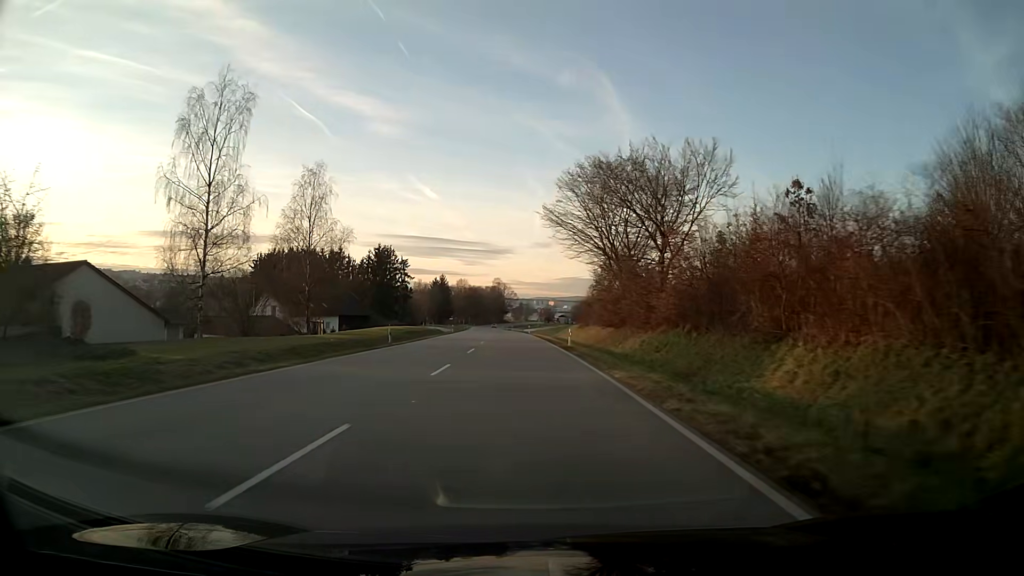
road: primary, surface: asphalt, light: Day
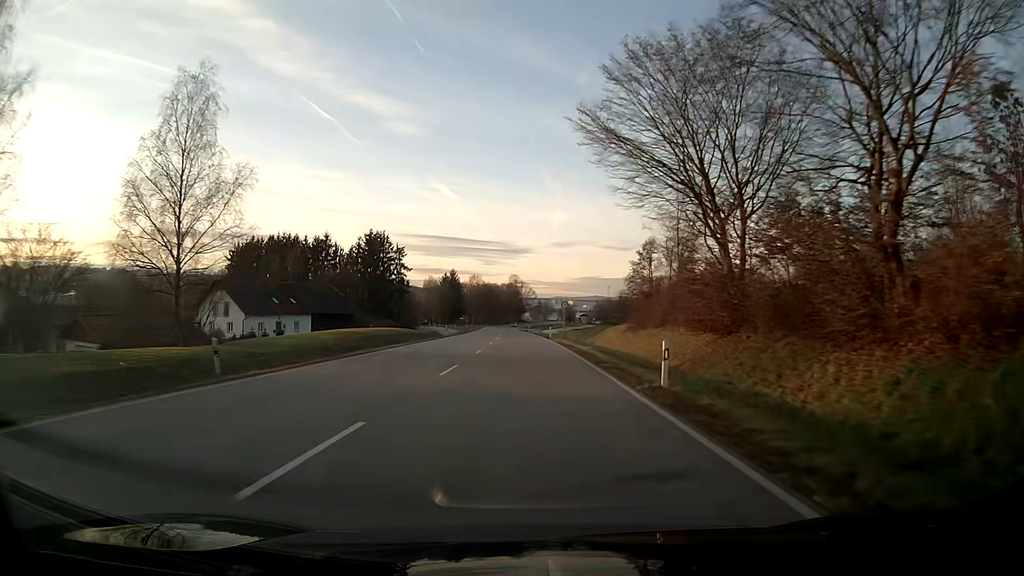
(-0.3, +23.6) m; -2°
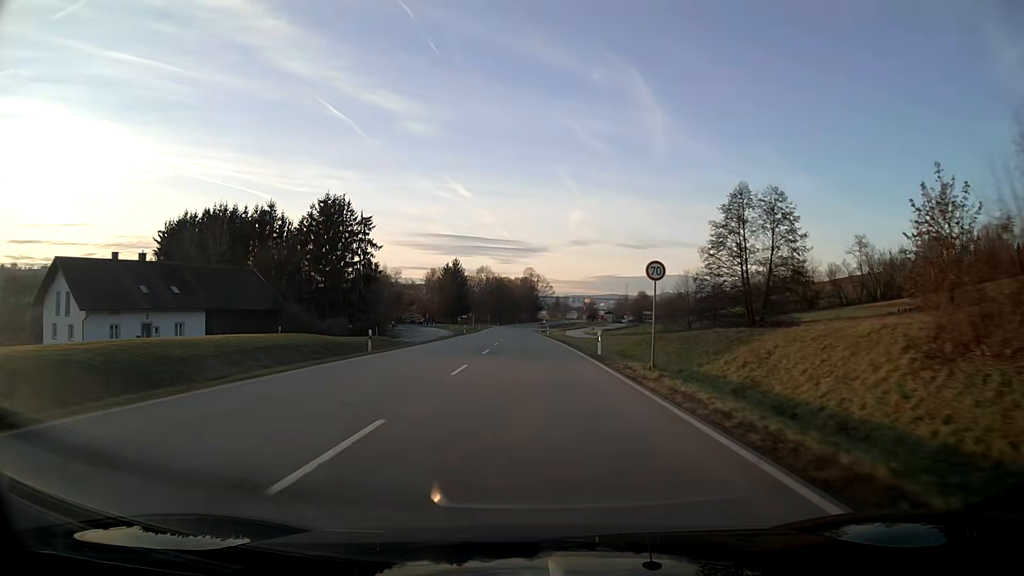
(-0.4, +35.7) m; -1°
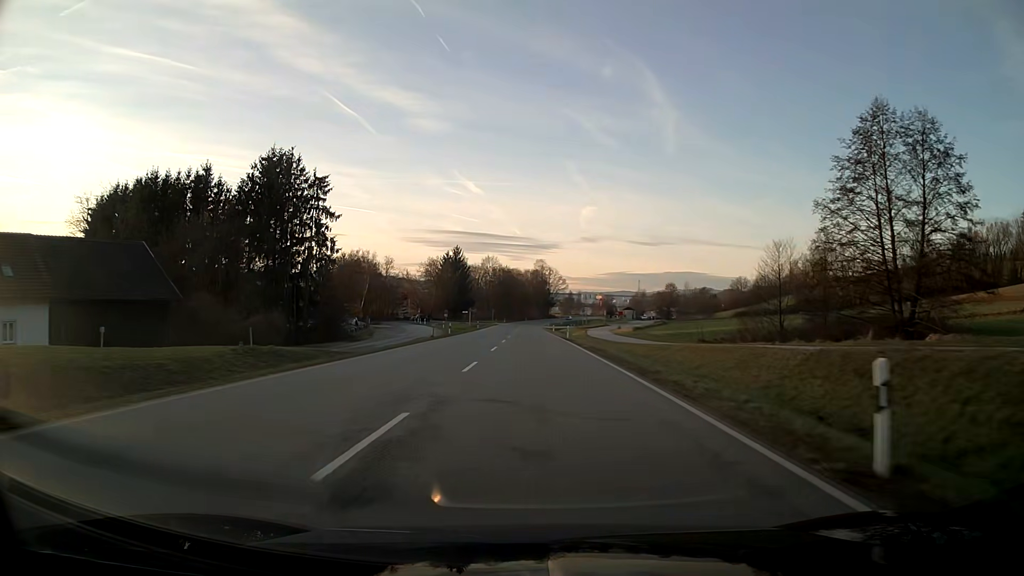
(-0.2, +23.4) m; -1°
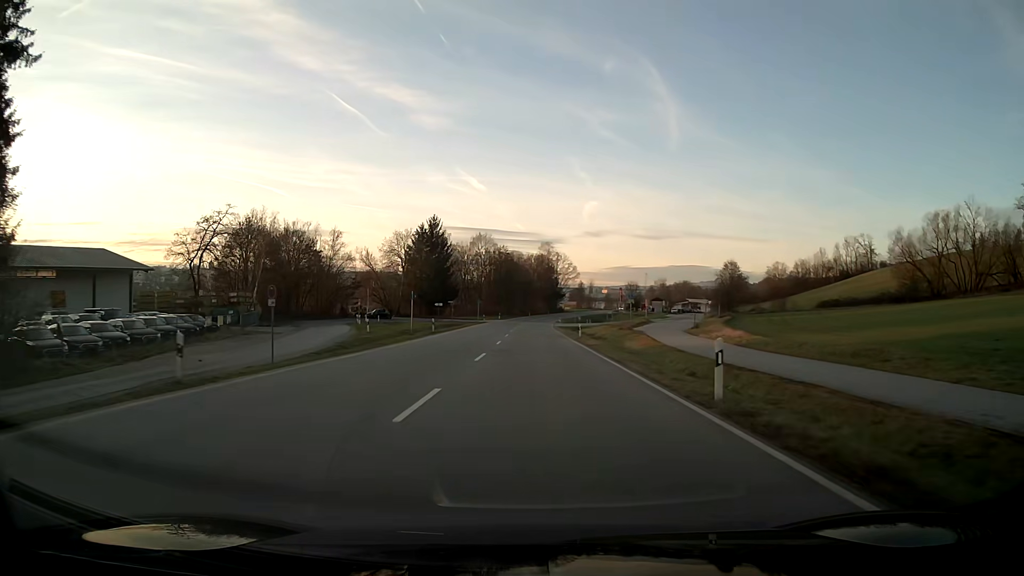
(-0.1, +44.7) m; 0°
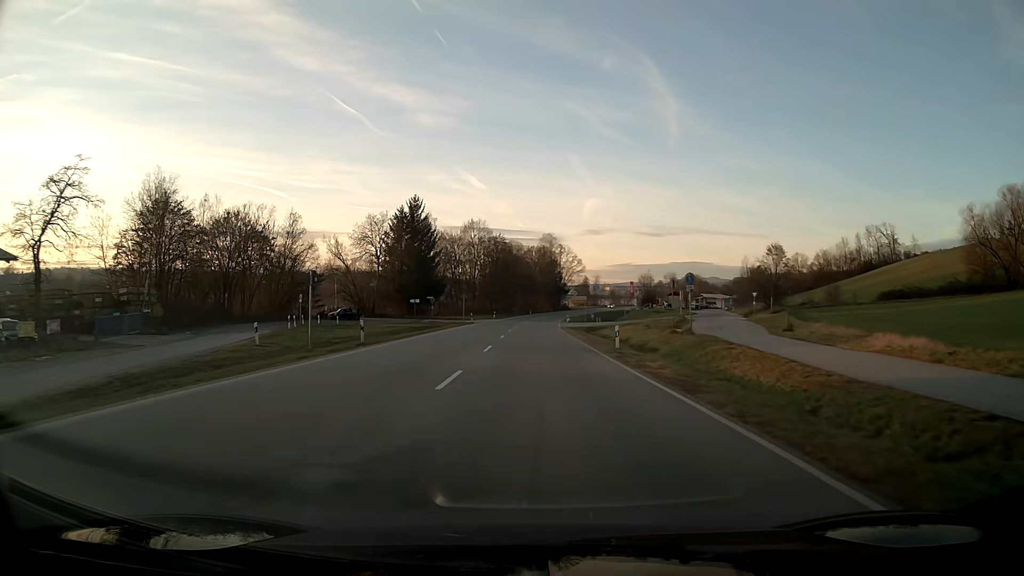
(0.0, +20.2) m; 0°
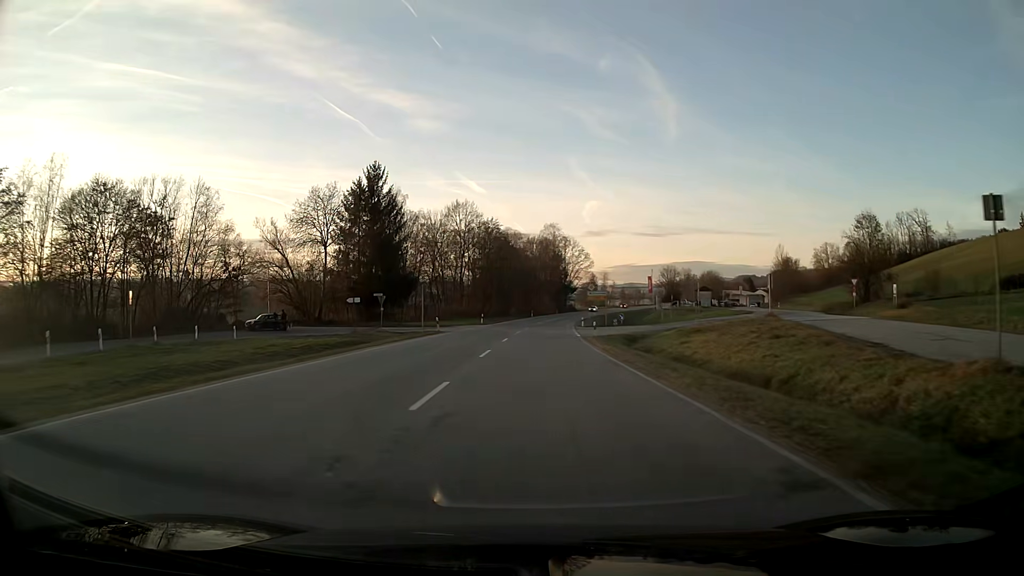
(0.0, +26.2) m; 0°
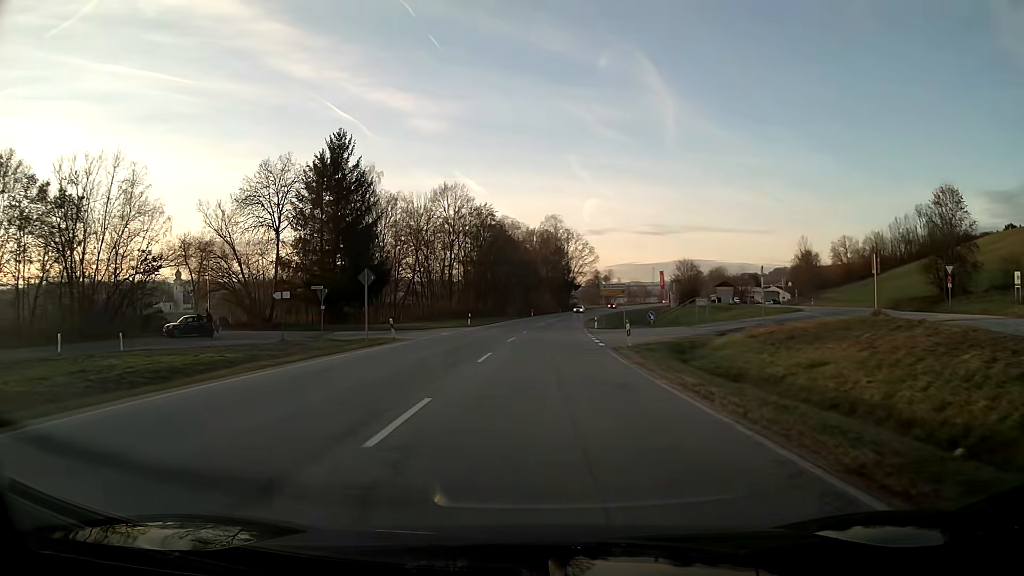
(0.0, +14.3) m; 0°
(0, +10) (0, +20) (+2, +30) (+9, +37) (+18, +41) (+25, +47) (+29, +56) (+32, +66) (+34, +76) (+37, +85) m
